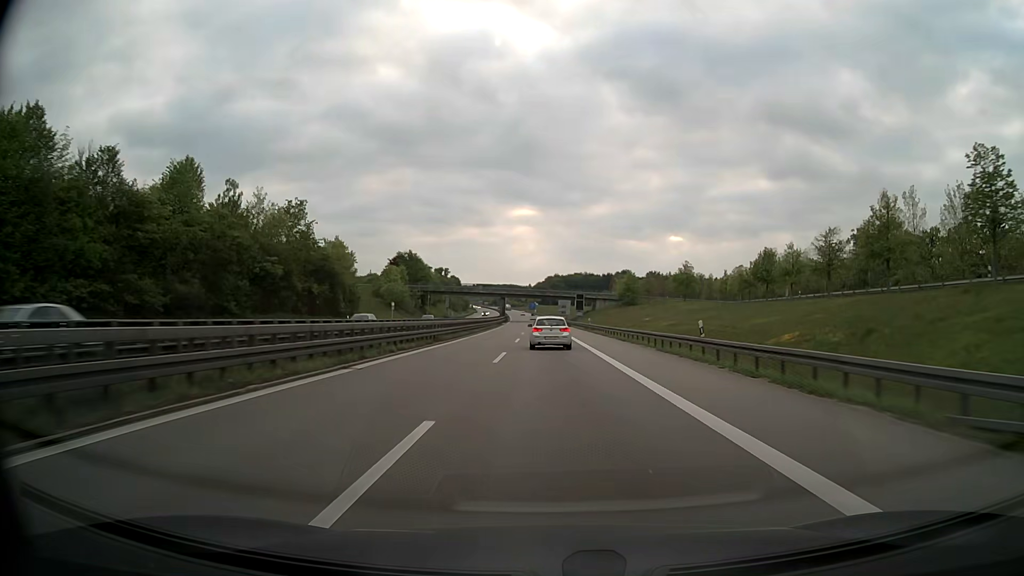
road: motorway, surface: asphalt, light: Day
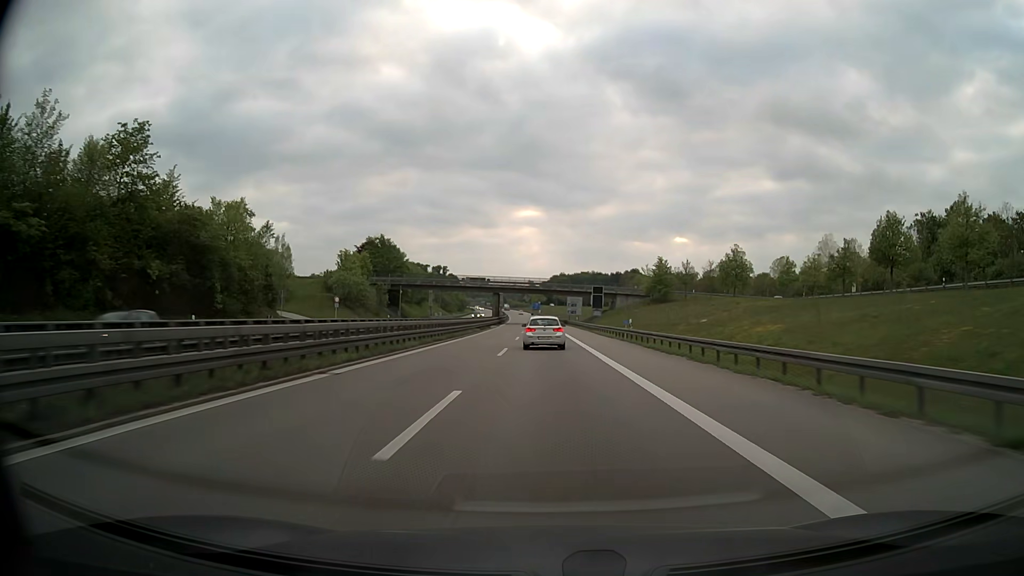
(-0.1, +32.4) m; 0°
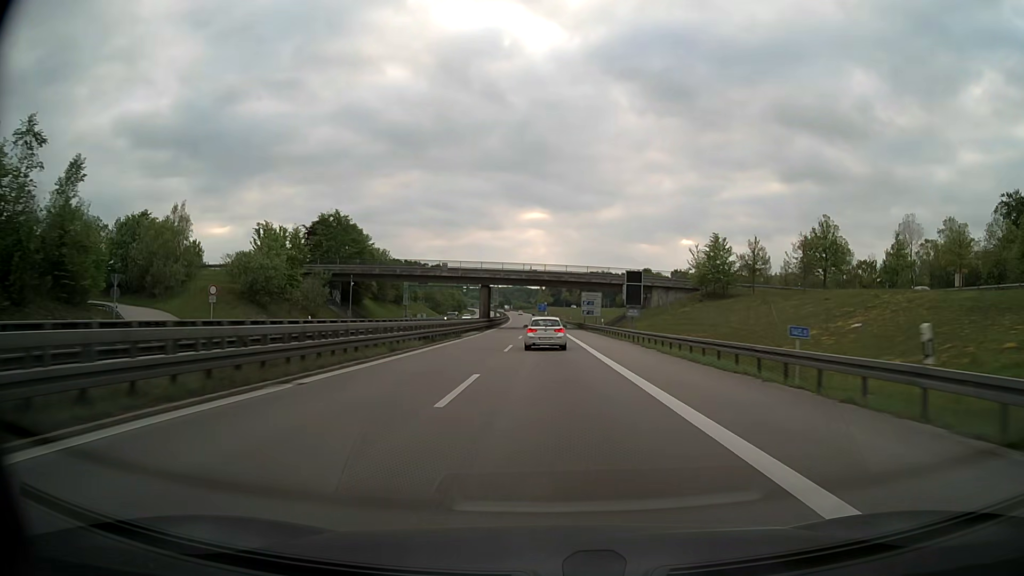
(-0.2, +32.2) m; -1°
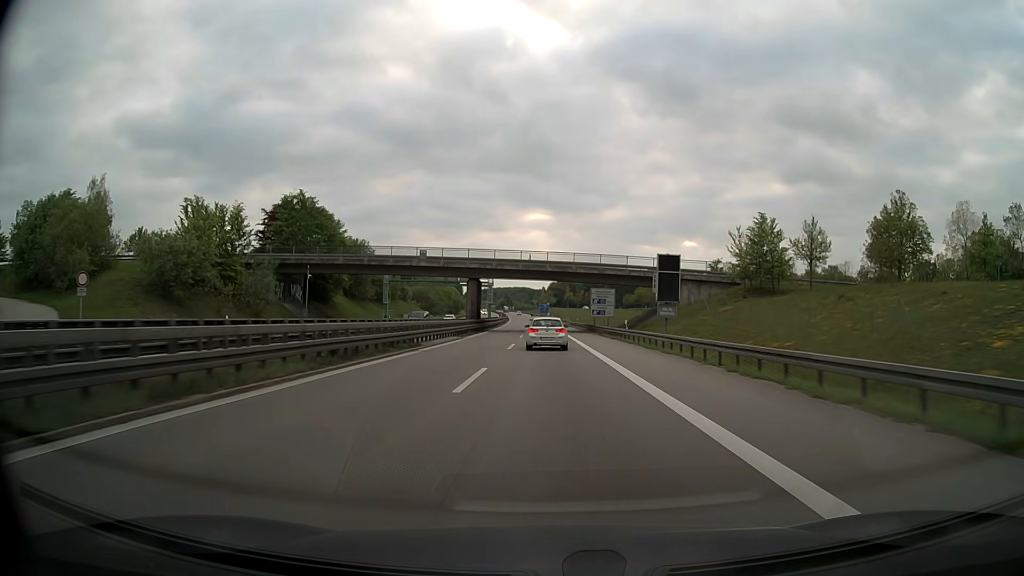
(0.0, +16.0) m; 0°
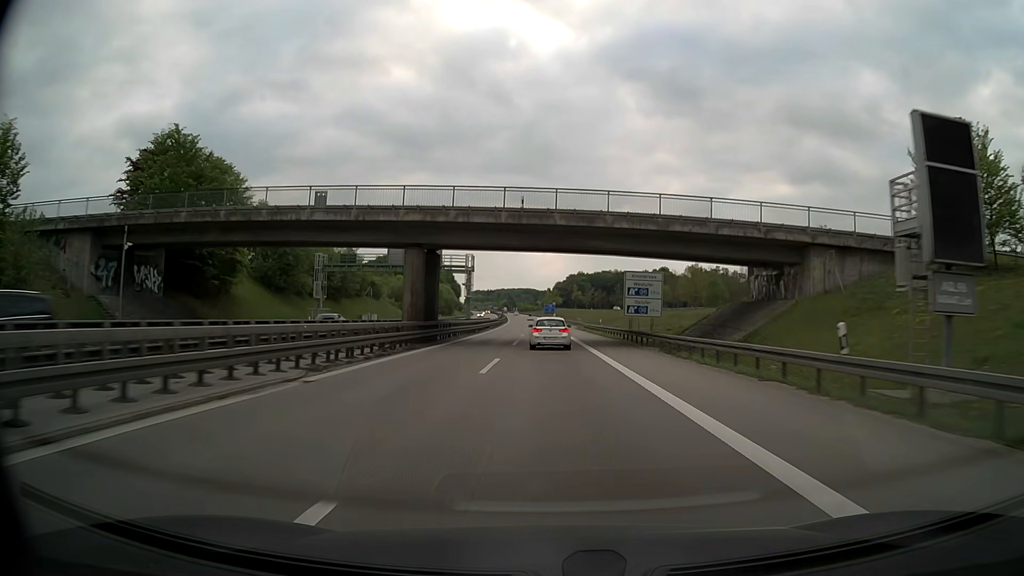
(-0.2, +31.9) m; 0°
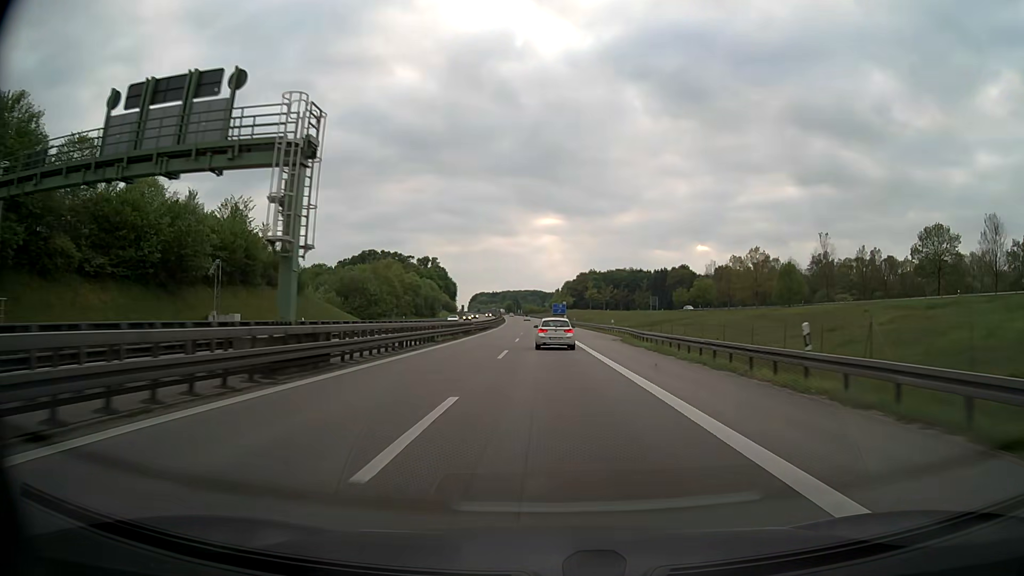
(-0.3, +47.4) m; -1°
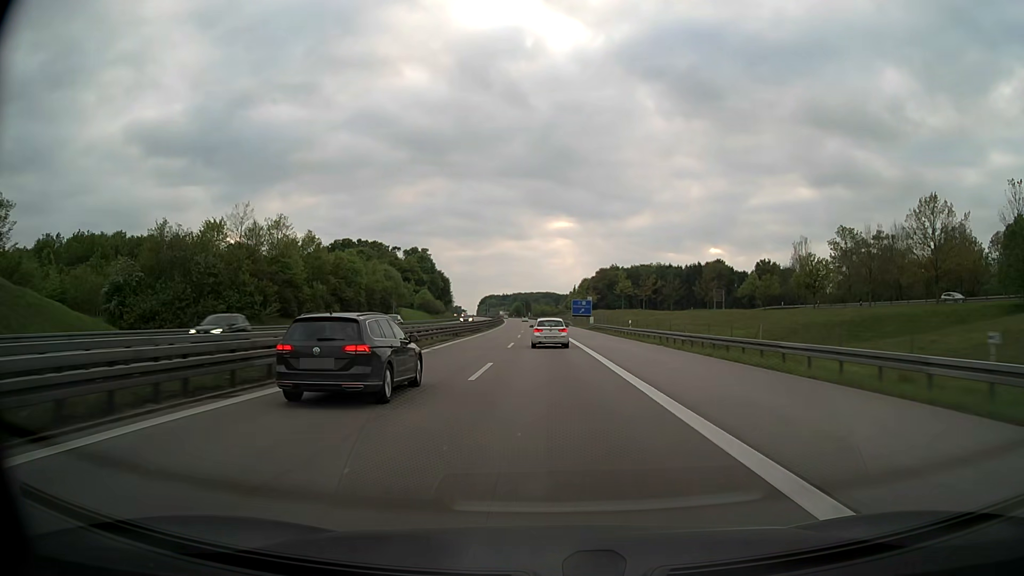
(-0.3, +62.9) m; -1°
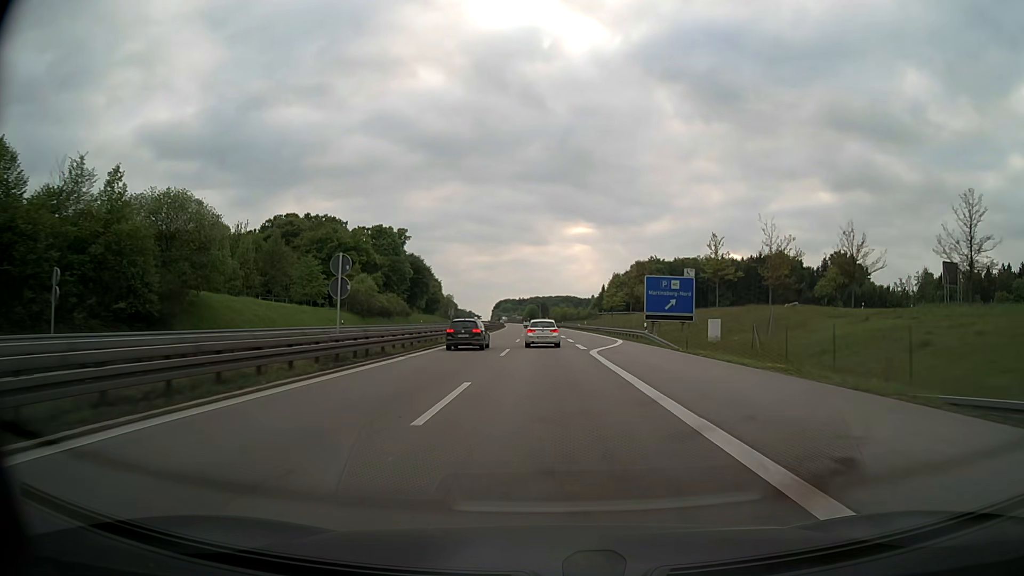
(-1.1, +79.1) m; -2°
(0, +10) (0, +20) (0, +30) (0, +40) (0, +50) (-1, +60) (-1, +70) (-1, +80) (-1, +90) (-2, +100) m
